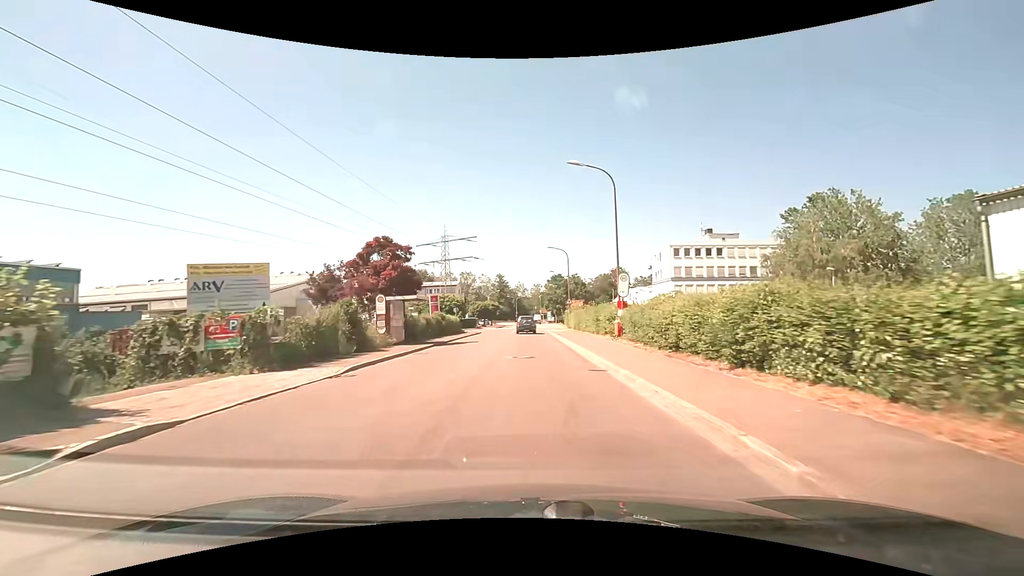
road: unclassified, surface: asphalt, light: Day
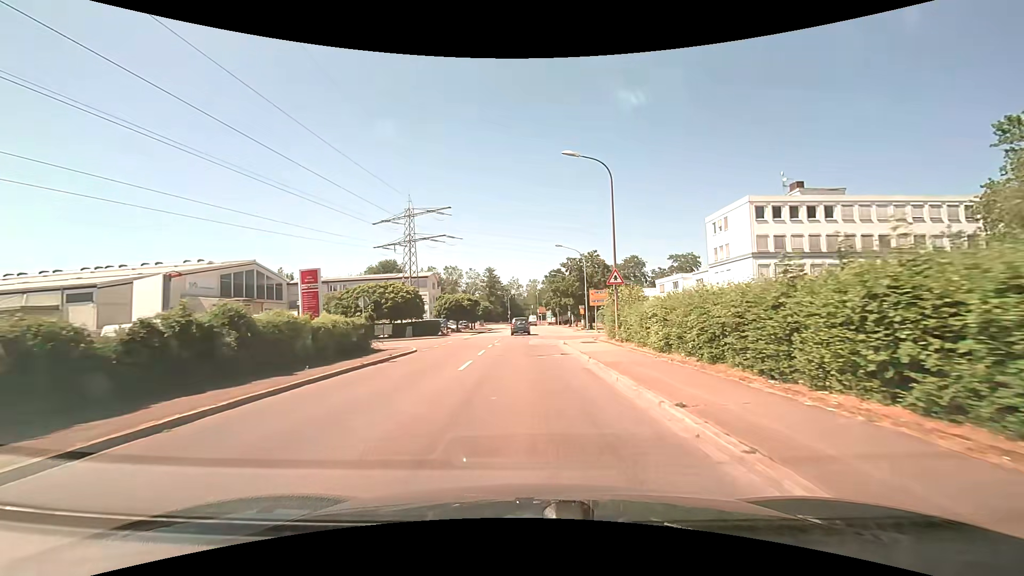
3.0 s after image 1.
(+0.3, +31.7) m; +1°
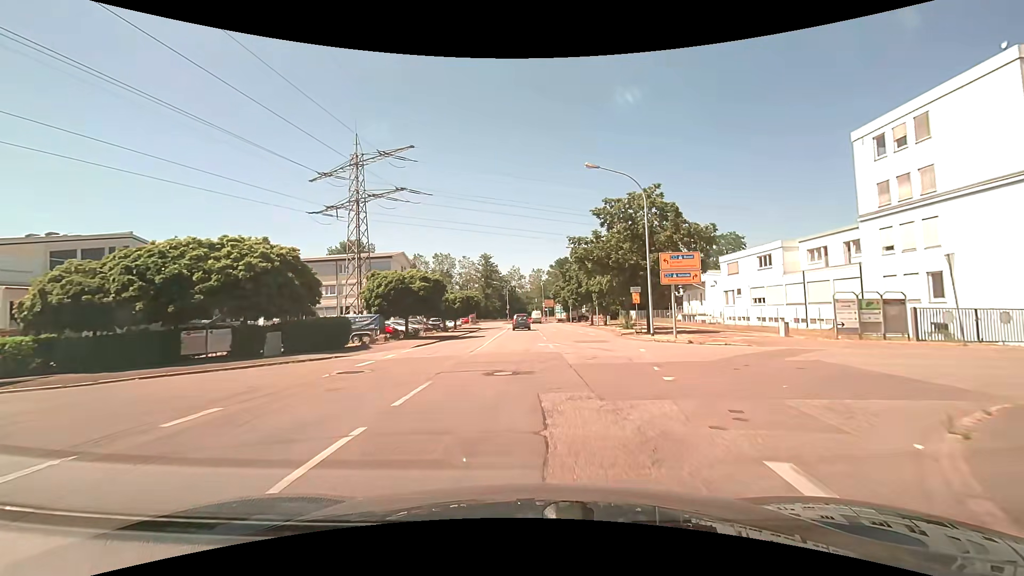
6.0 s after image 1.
(0.0, +28.4) m; -1°
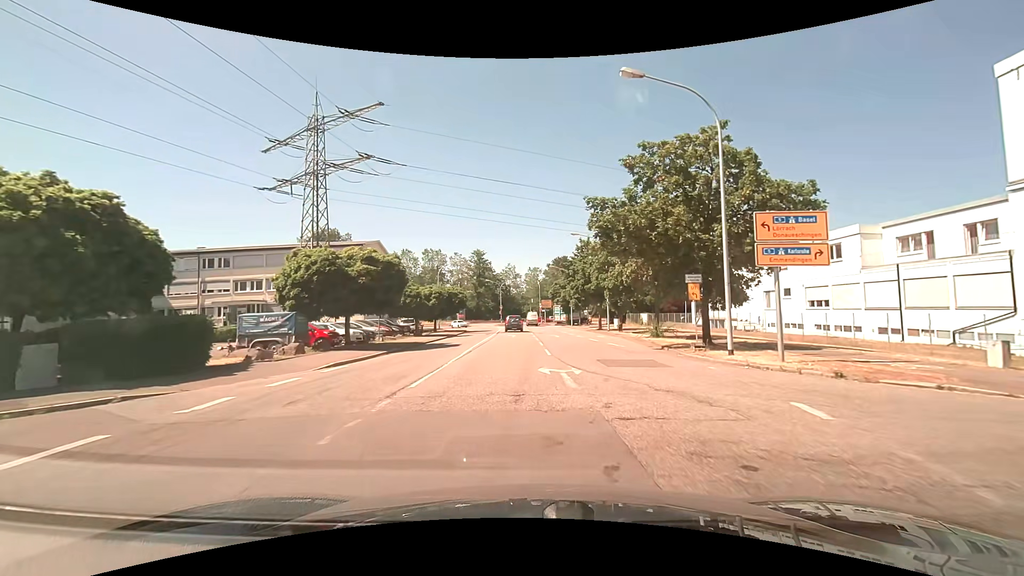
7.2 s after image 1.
(+0.1, +11.3) m; 0°
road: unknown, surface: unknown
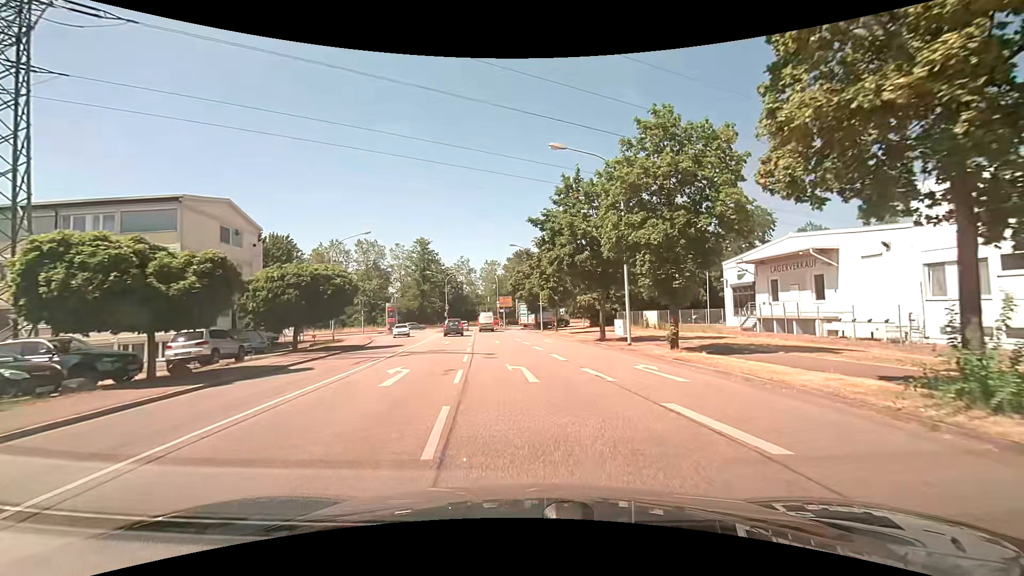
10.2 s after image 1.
(+1.3, +25.2) m; +5°
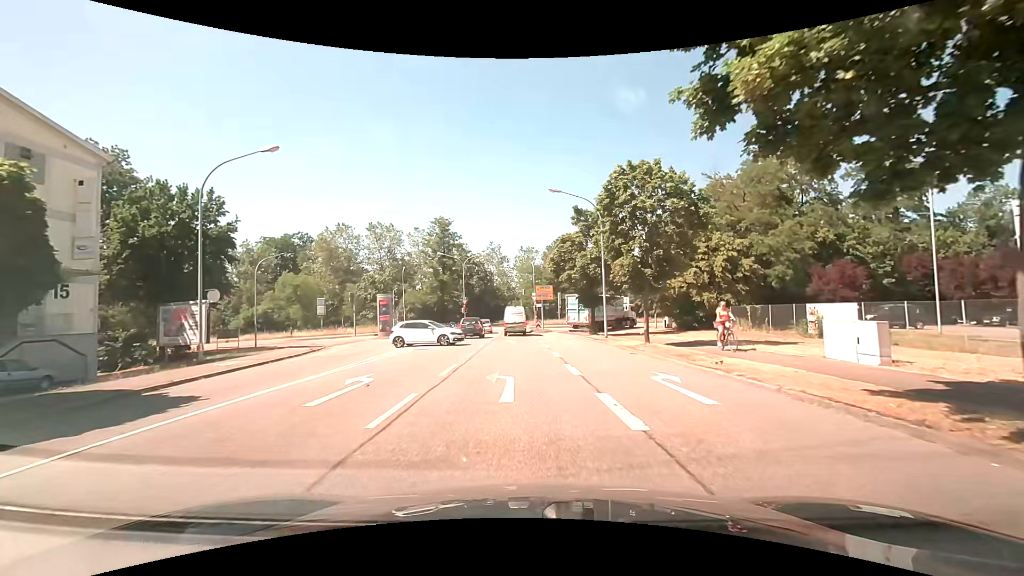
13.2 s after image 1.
(-0.7, +22.8) m; -4°
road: unclassified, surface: asphalt
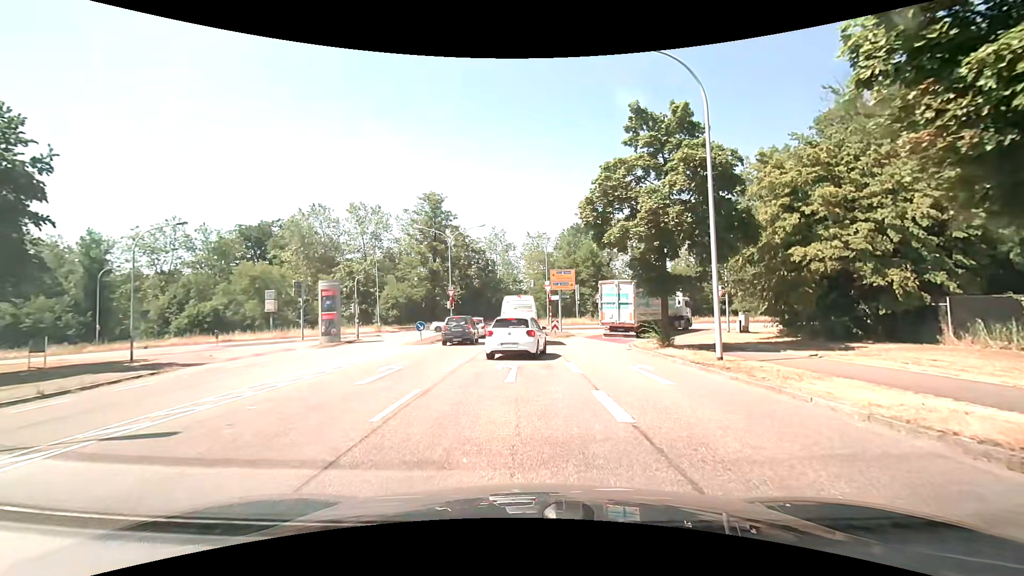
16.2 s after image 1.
(-0.3, +17.3) m; -1°
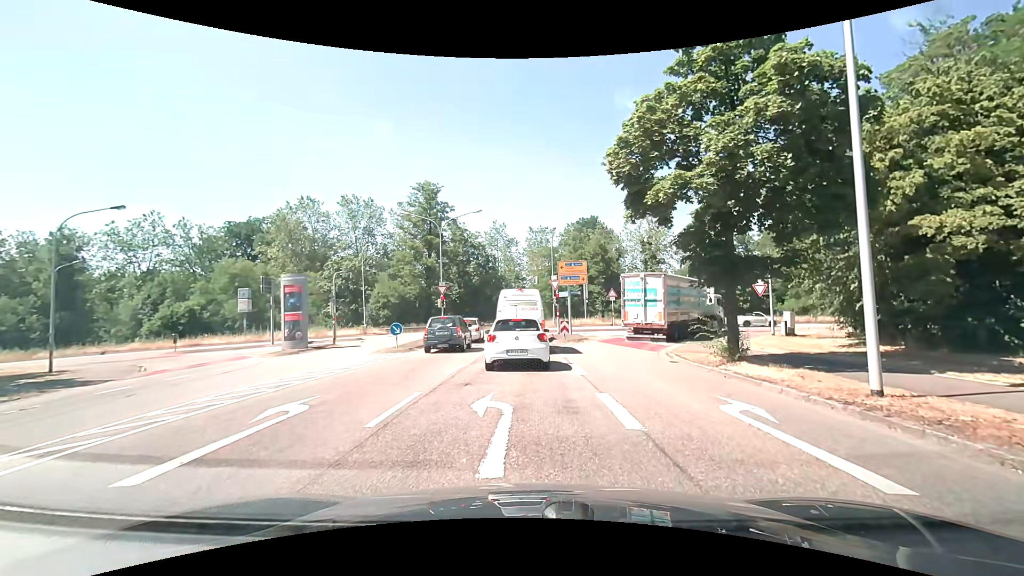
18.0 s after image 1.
(-0.1, +6.2) m; -2°
(0, +10) (0, +20) (0, +30) (0, +40) (-1, +50) (-6, +58) (-15, +62) (-25, +62) (-35, +61) (-45, +61) m
